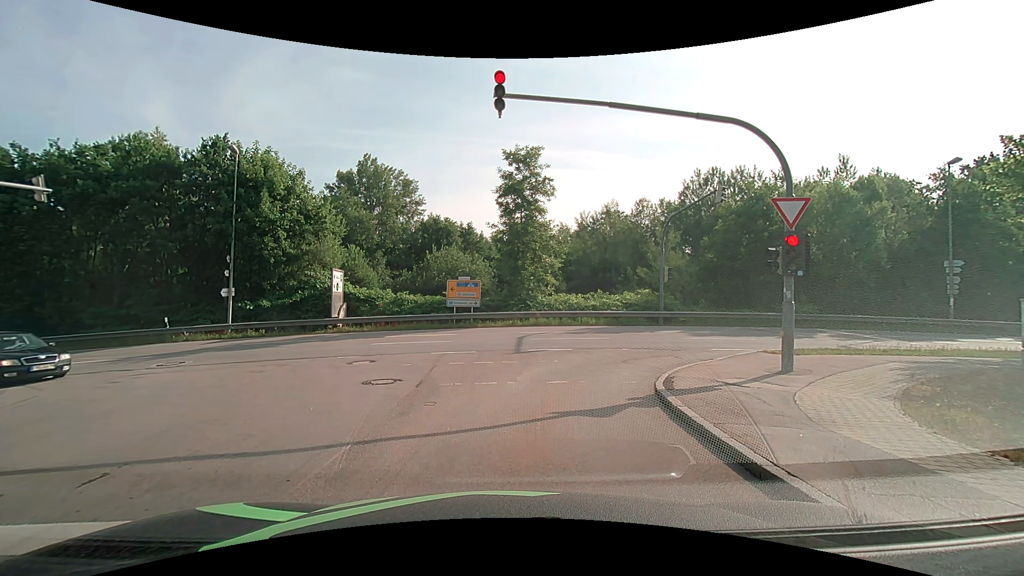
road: residential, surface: asphalt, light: Day
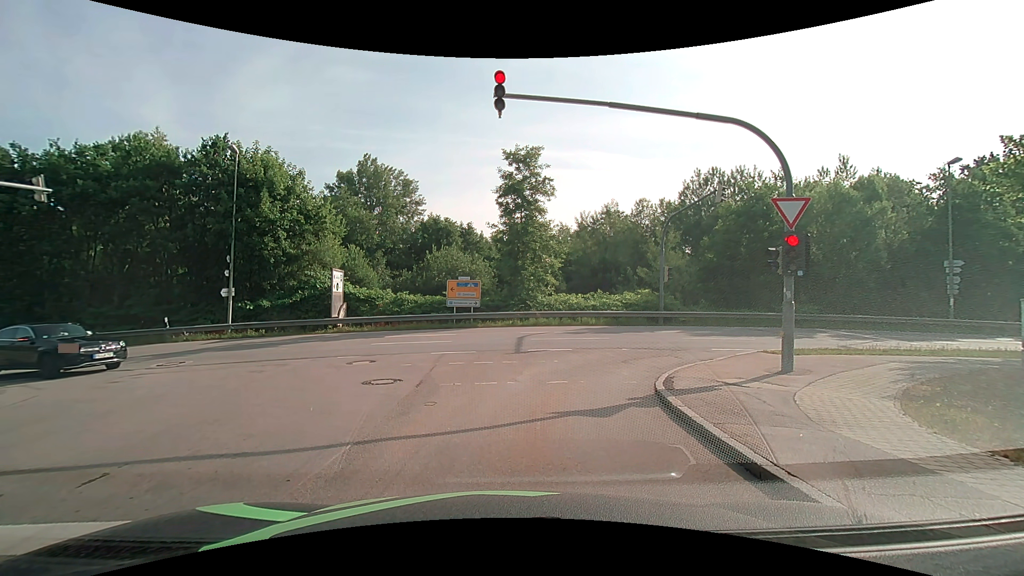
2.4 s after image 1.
(0.0, 0.0) m; 0°
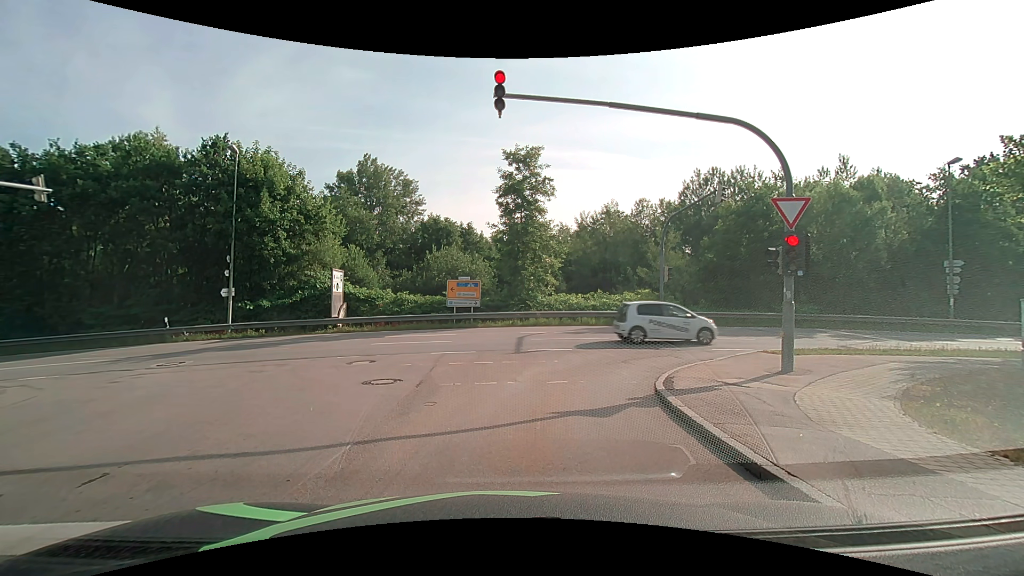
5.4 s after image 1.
(0.0, 0.0) m; 0°
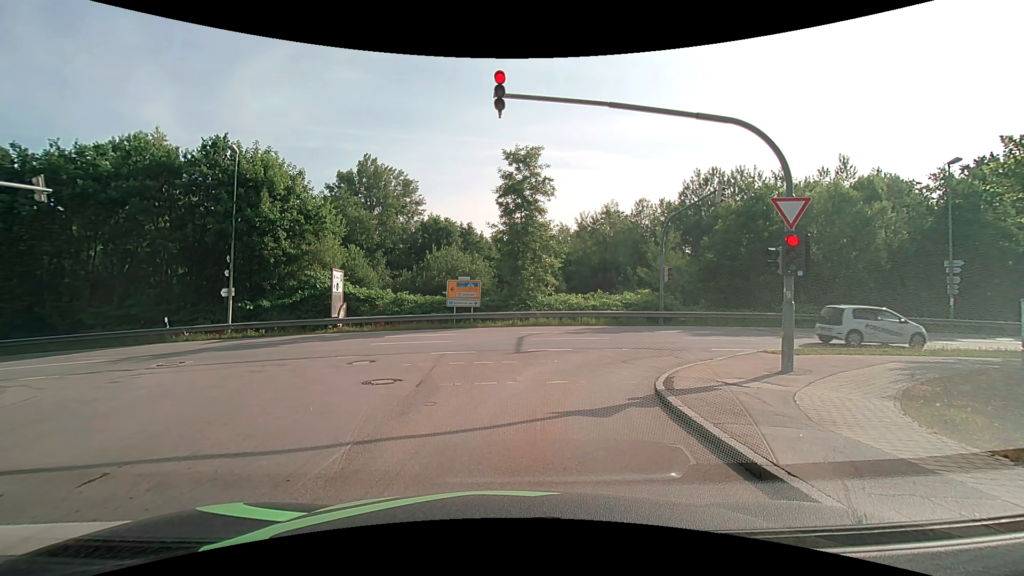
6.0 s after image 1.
(0.0, 0.0) m; 0°
(0, +10) (+5, +19) (+14, +22) (+24, +22) (+34, +23) (+44, +23) (+54, +24) (+64, +25) (+74, +26) (+84, +28) m
